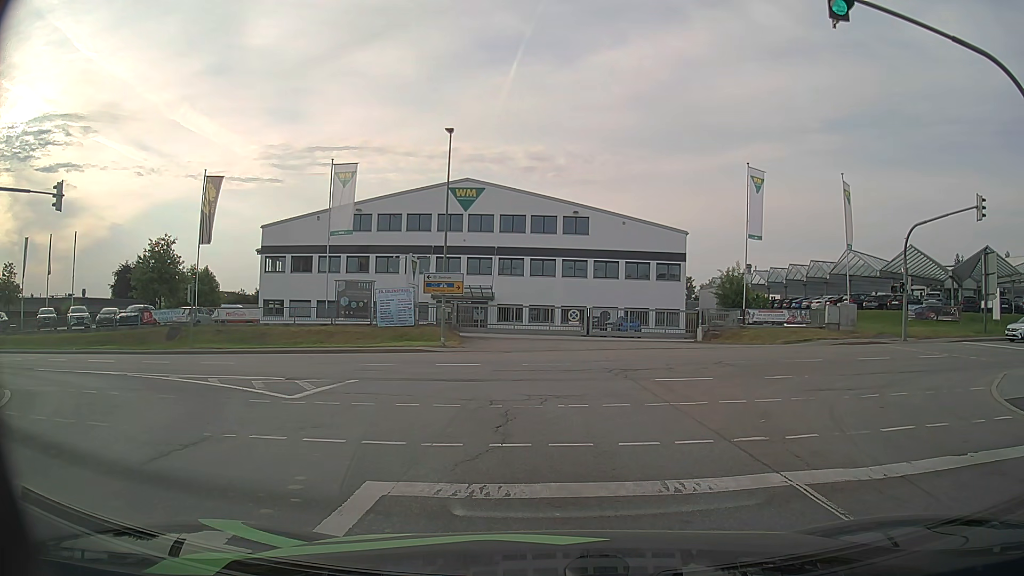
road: secondary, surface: asphalt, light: Day
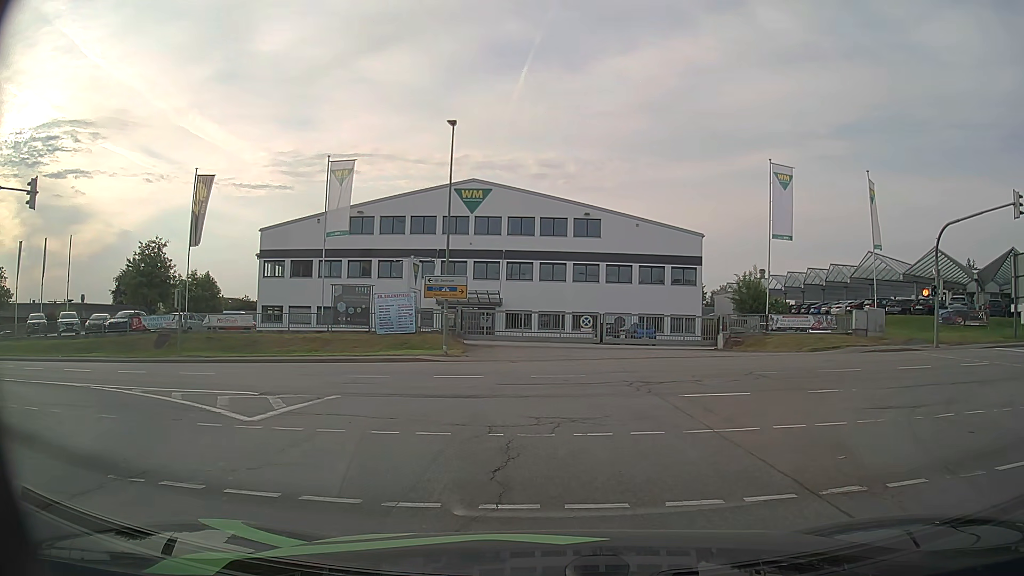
(0.0, +2.6) m; +1°
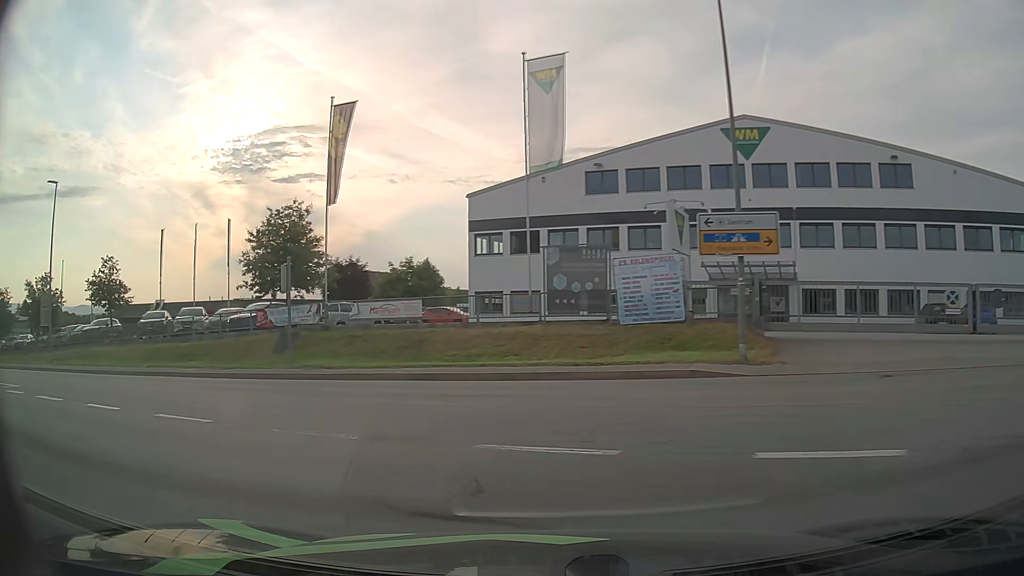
(-2.1, +14.1) m; -21°
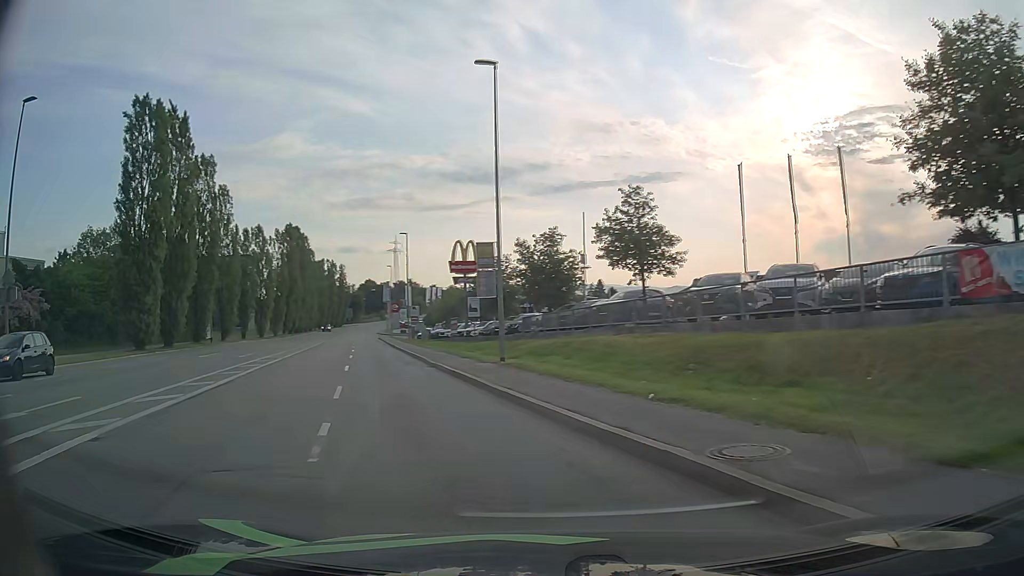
(-8.2, +16.6) m; -52°
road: tertiary
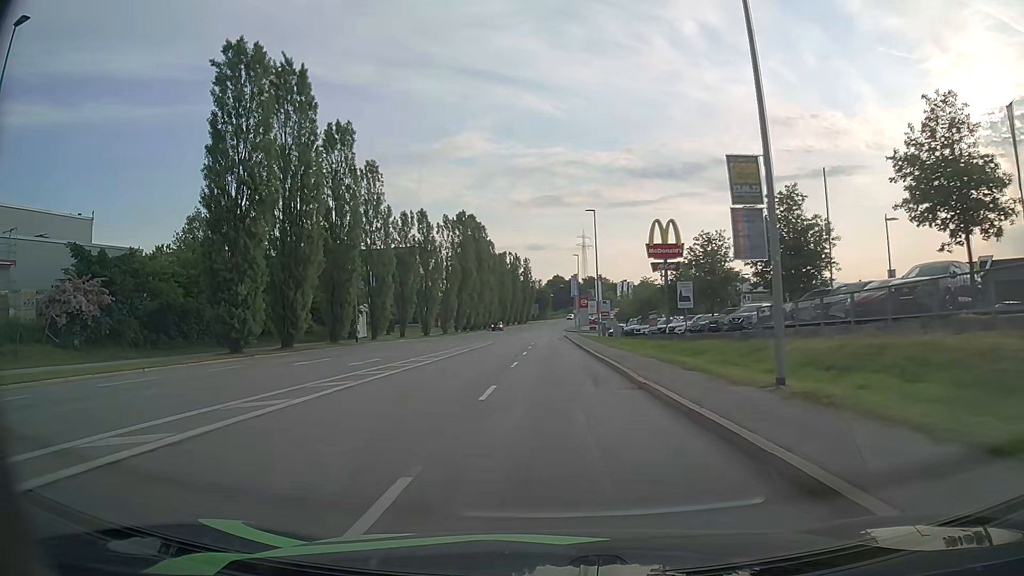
(-1.9, +10.7) m; -18°
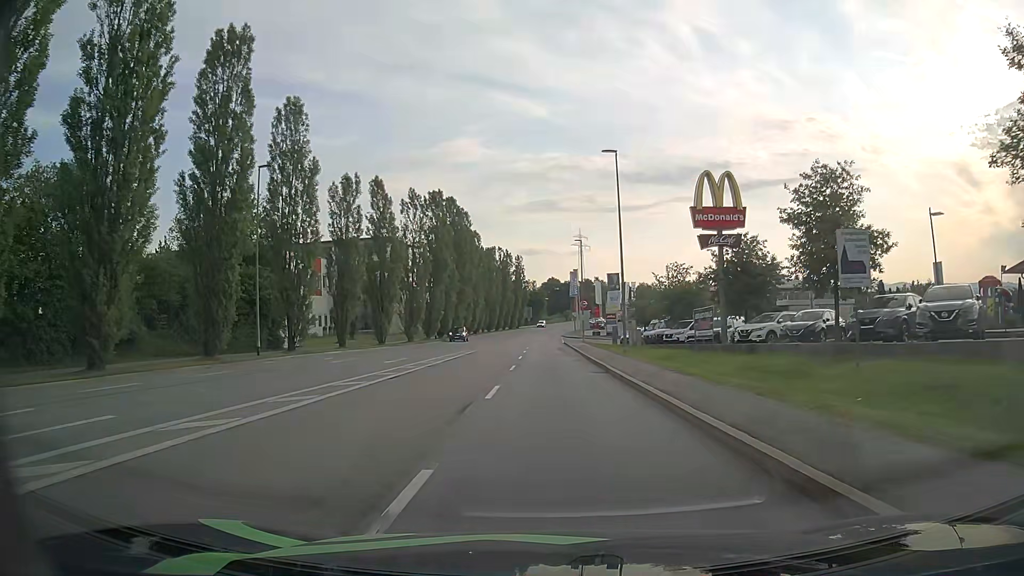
(-0.3, +19.2) m; 0°
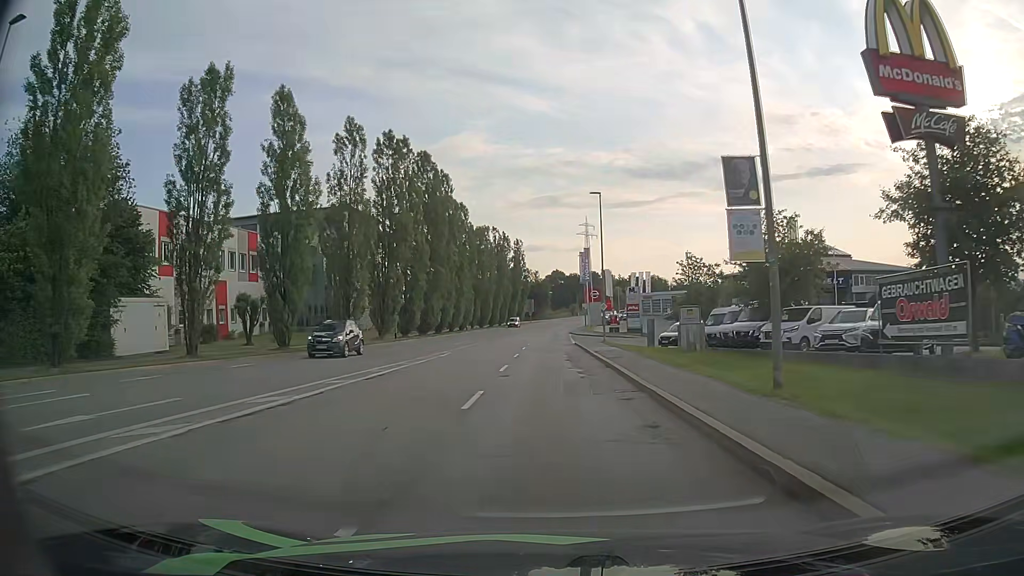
(+0.1, +22.3) m; 0°
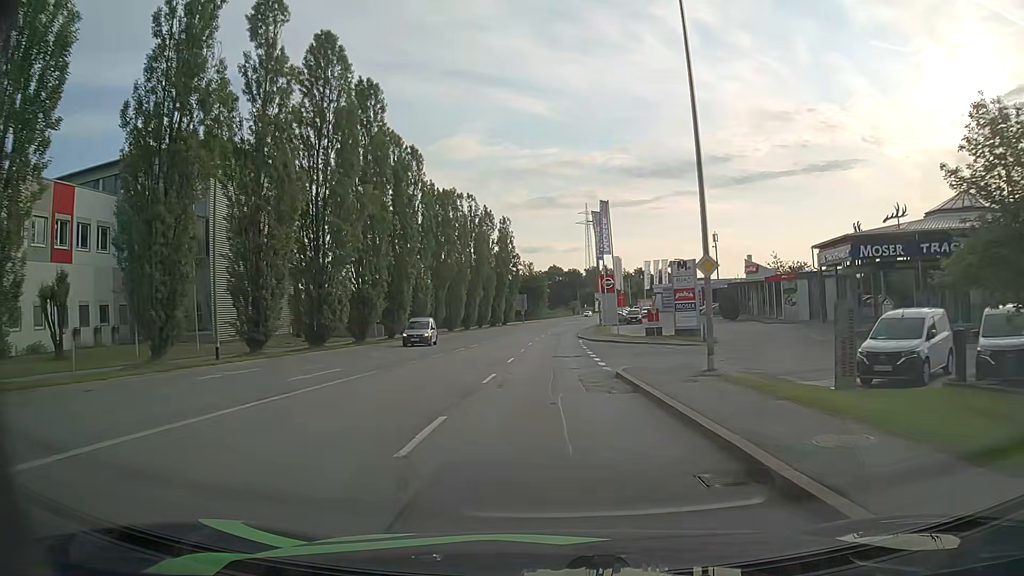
(0.0, +31.1) m; 0°
